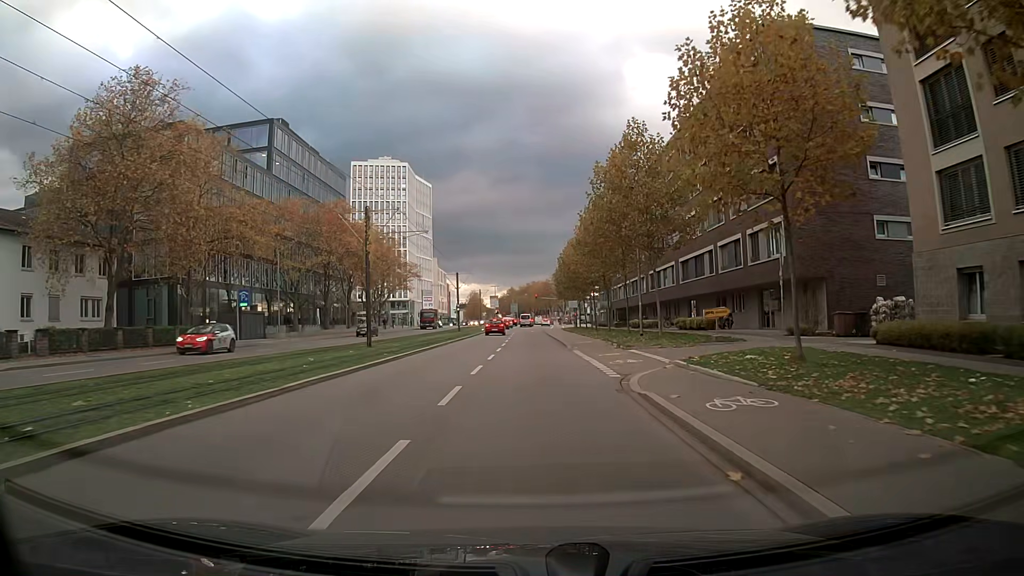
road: secondary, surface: asphalt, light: Day
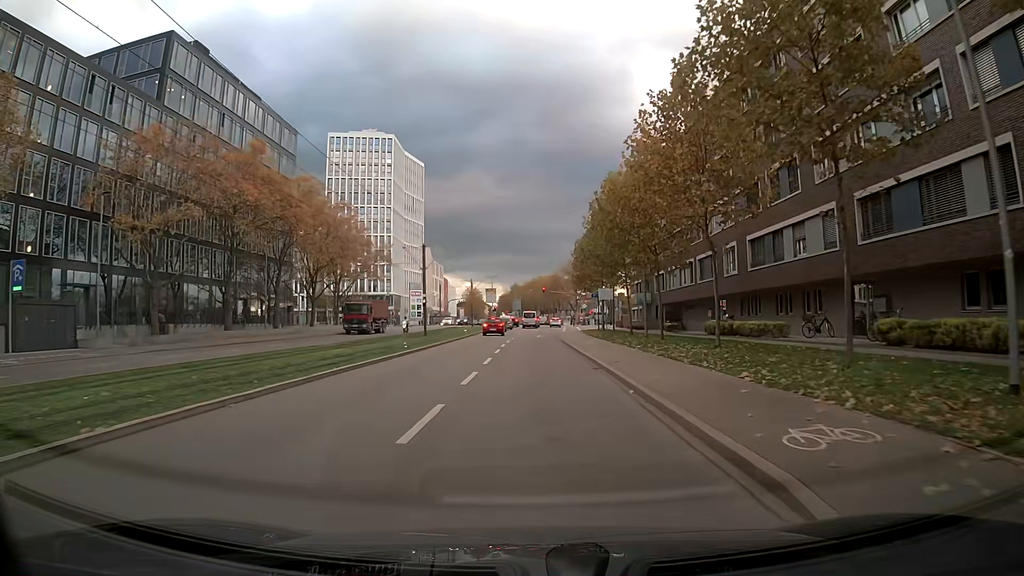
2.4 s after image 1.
(-0.1, +29.2) m; -1°
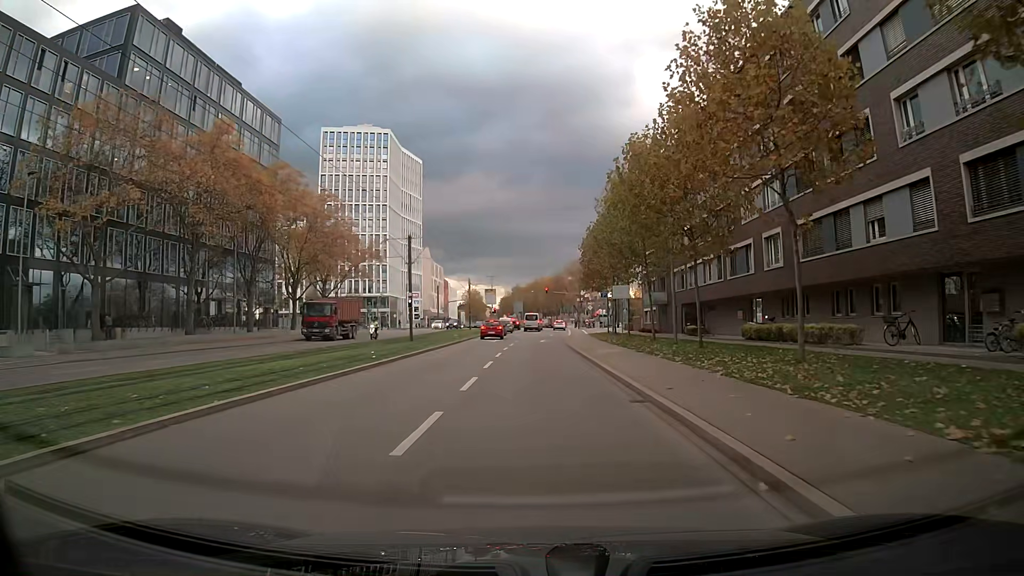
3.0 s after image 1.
(0.0, +7.1) m; 0°
(0, +10) (0, +20) (0, +30) (0, +40) (+1, +50) (+1, +60) (+1, +70) (+2, +80) (+2, +90) (+3, +100) m
